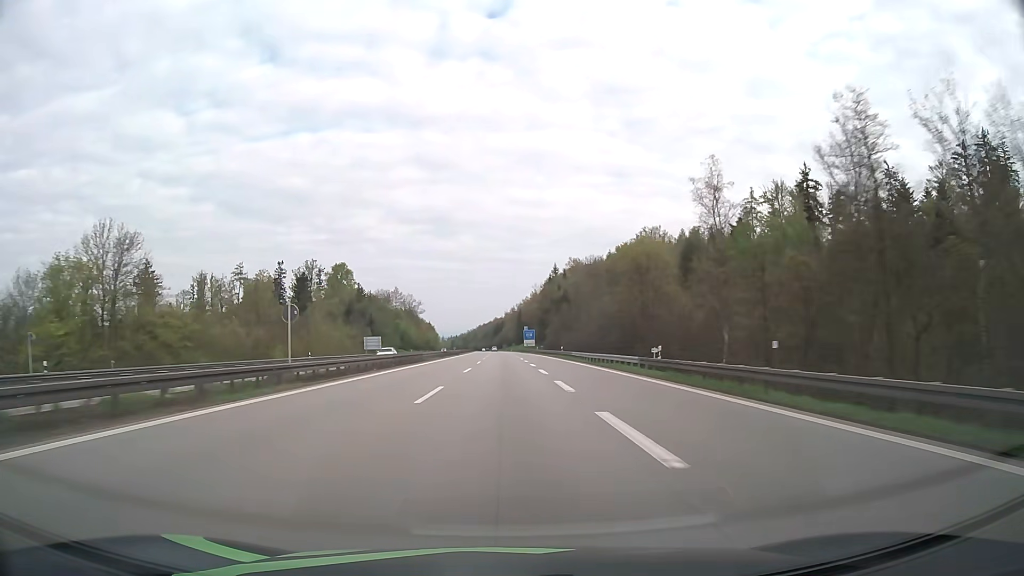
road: motorway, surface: asphalt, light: Day
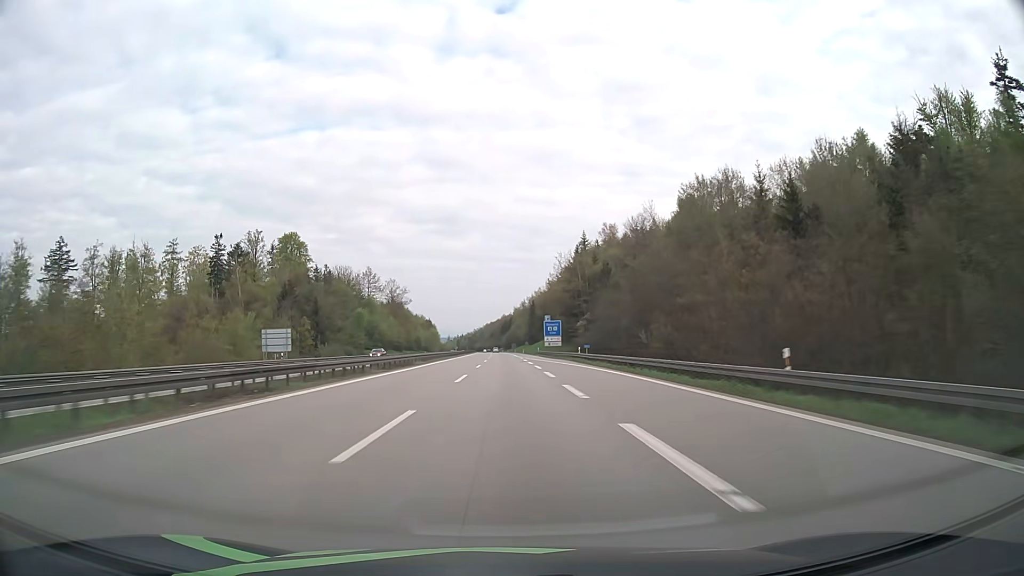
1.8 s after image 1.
(-0.5, +61.8) m; -1°
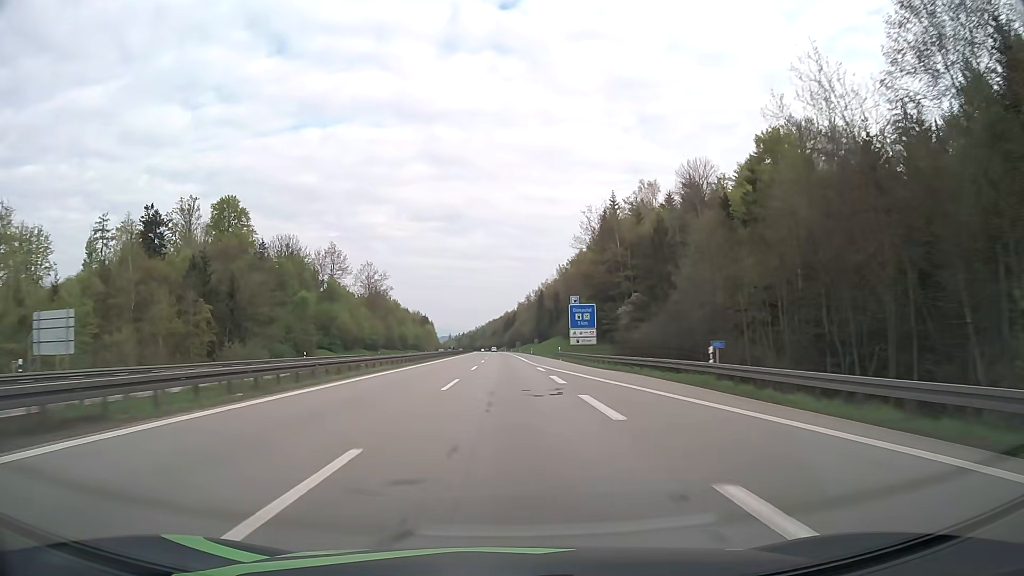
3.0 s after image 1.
(-0.1, +41.3) m; 0°
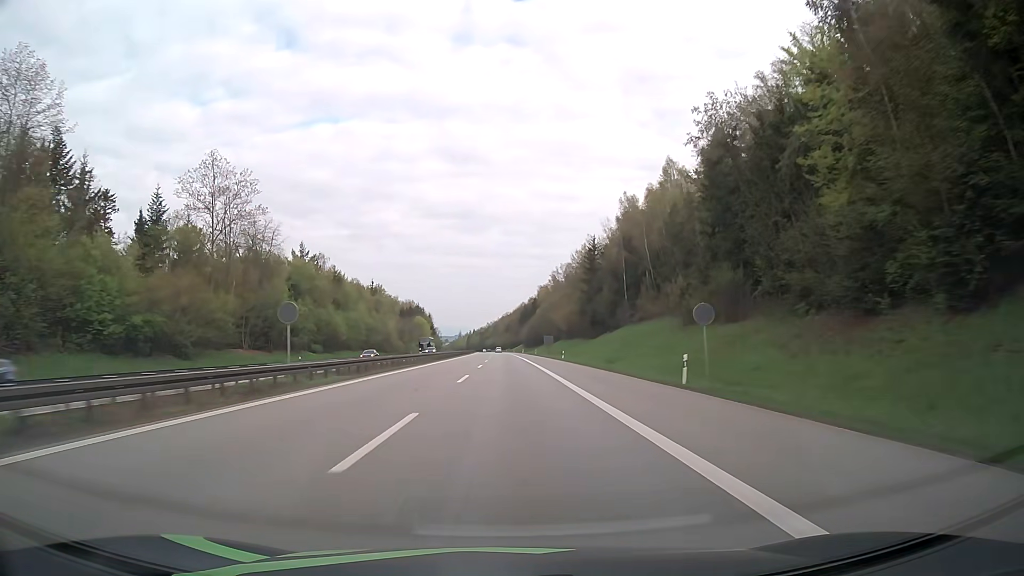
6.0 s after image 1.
(-1.3, +103.2) m; -1°
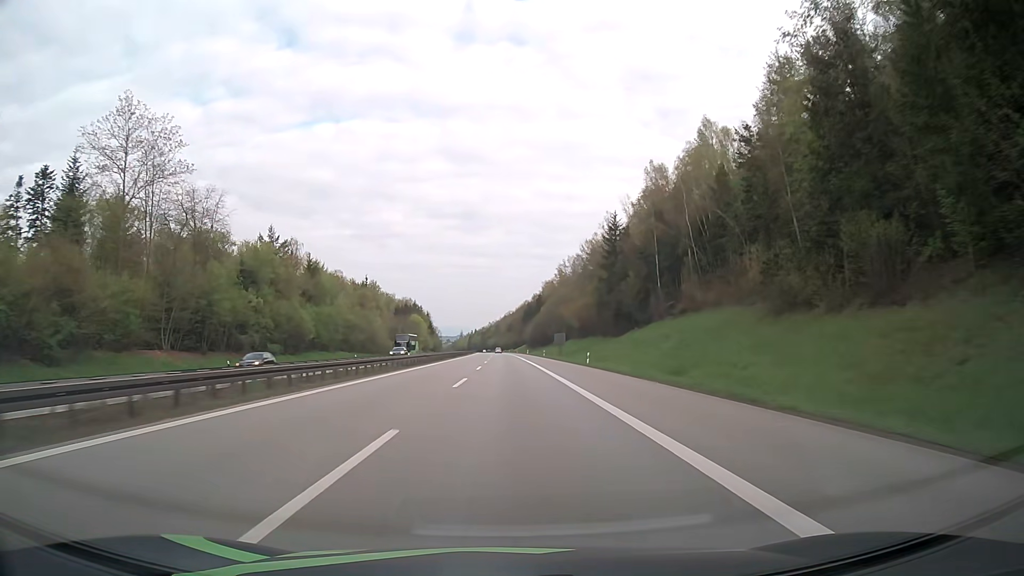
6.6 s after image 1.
(0.0, +20.7) m; 0°
